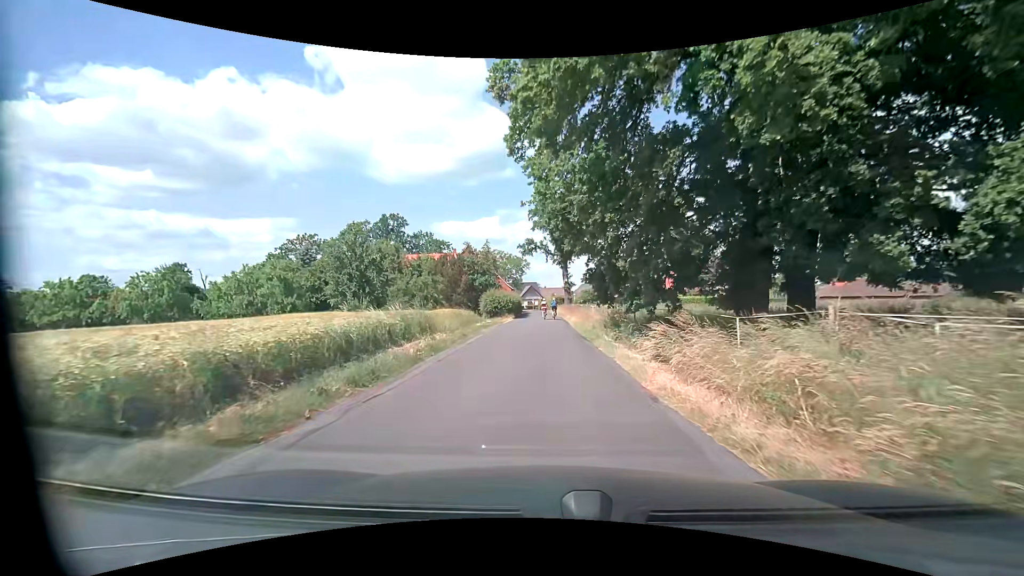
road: unclassified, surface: asphalt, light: Day
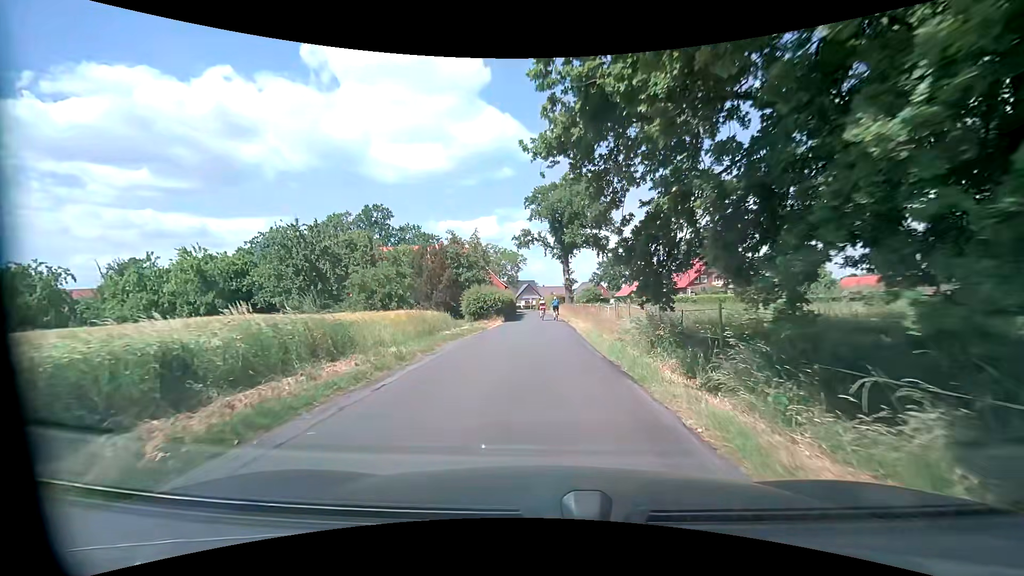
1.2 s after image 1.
(0.0, +9.5) m; 0°
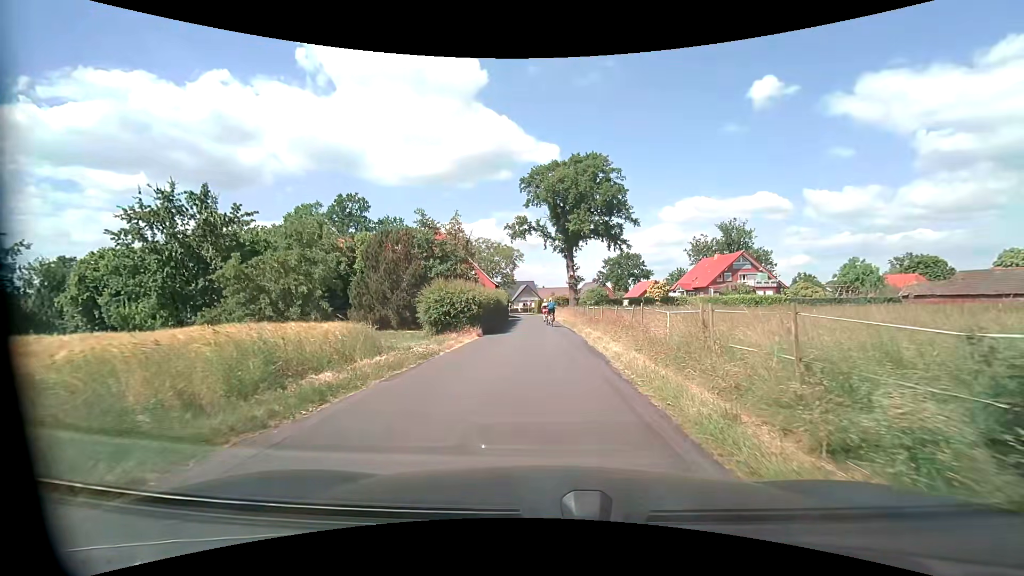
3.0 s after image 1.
(-0.1, +12.7) m; 0°
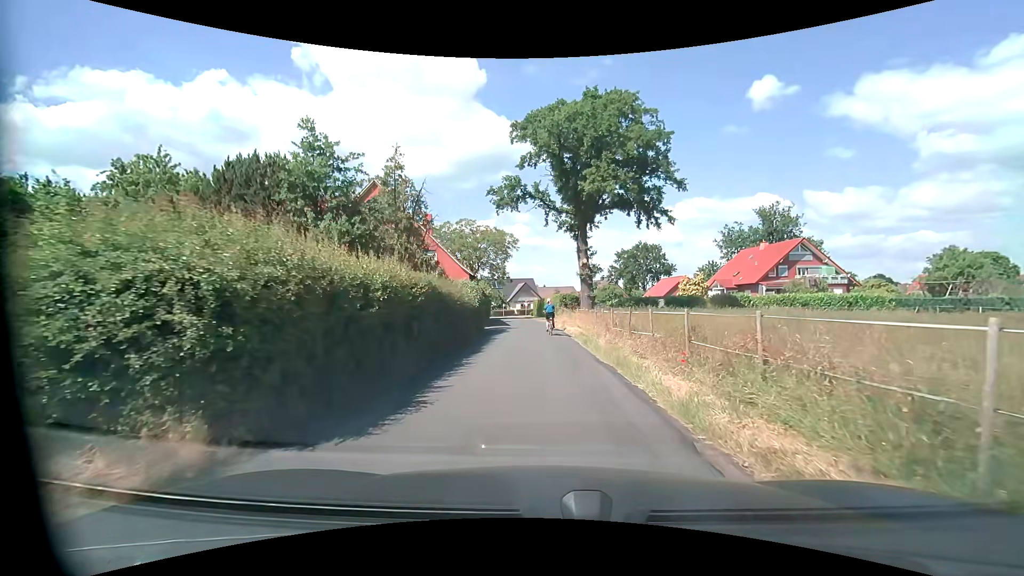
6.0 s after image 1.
(-0.1, +18.9) m; -1°
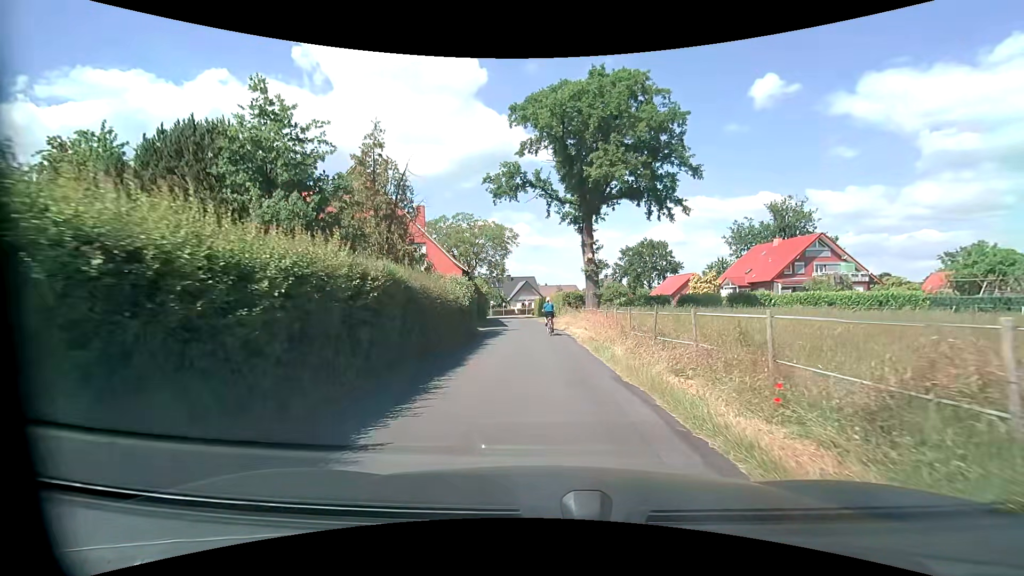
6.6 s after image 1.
(0.0, +3.6) m; 0°
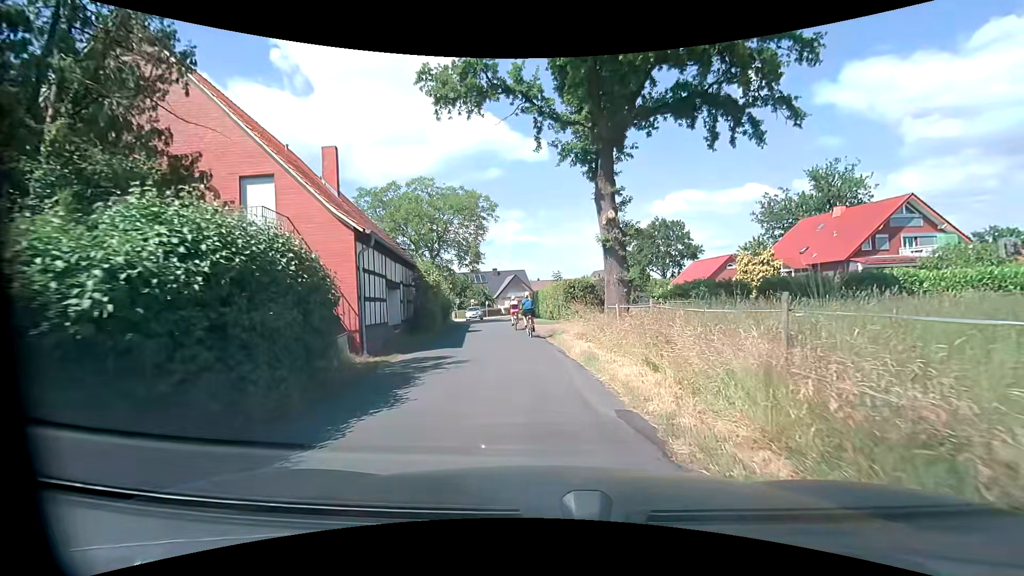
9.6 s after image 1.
(+0.2, +16.6) m; +2°
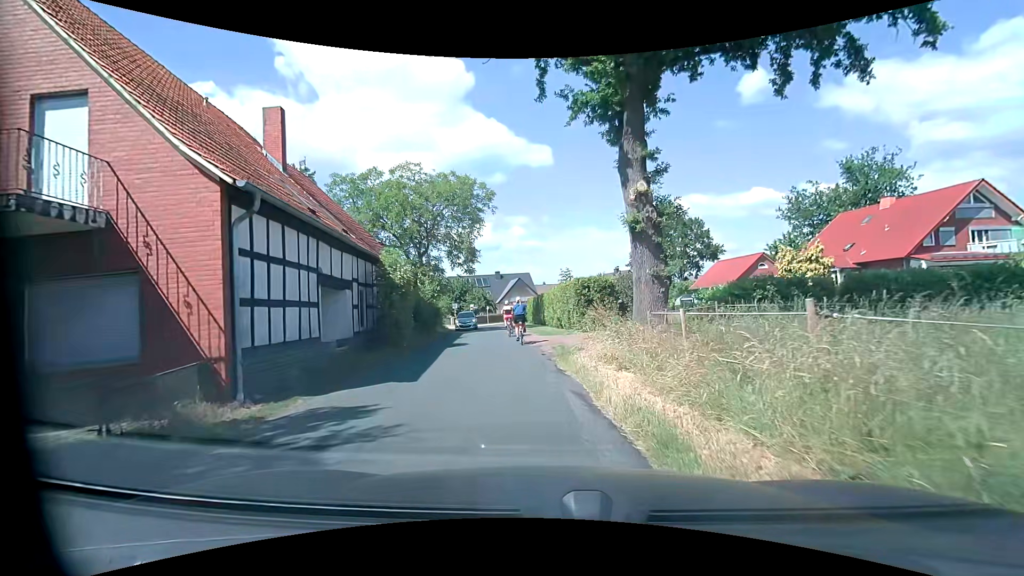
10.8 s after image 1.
(-0.1, +6.2) m; -1°
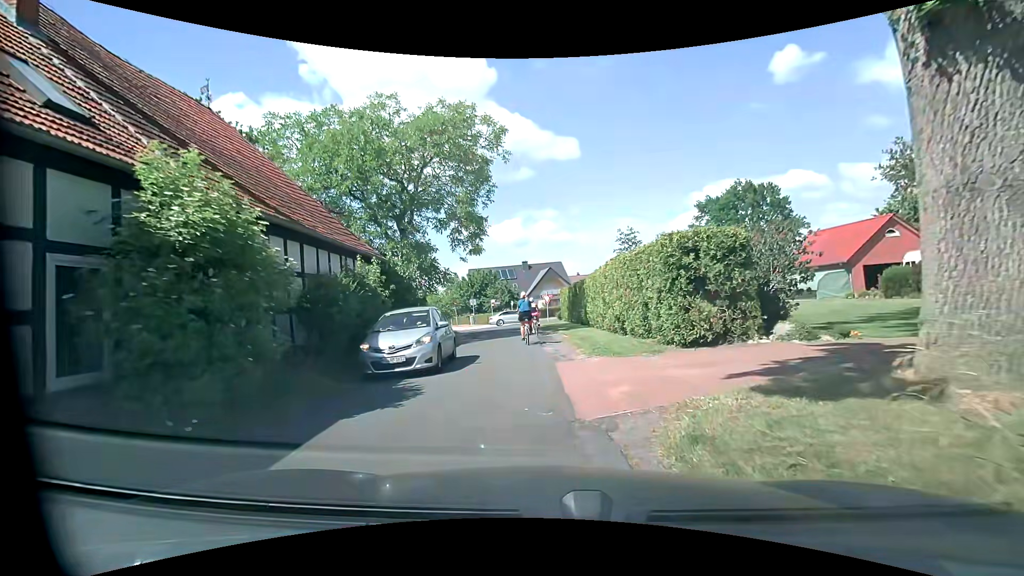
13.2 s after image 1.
(-0.4, +12.0) m; -5°
